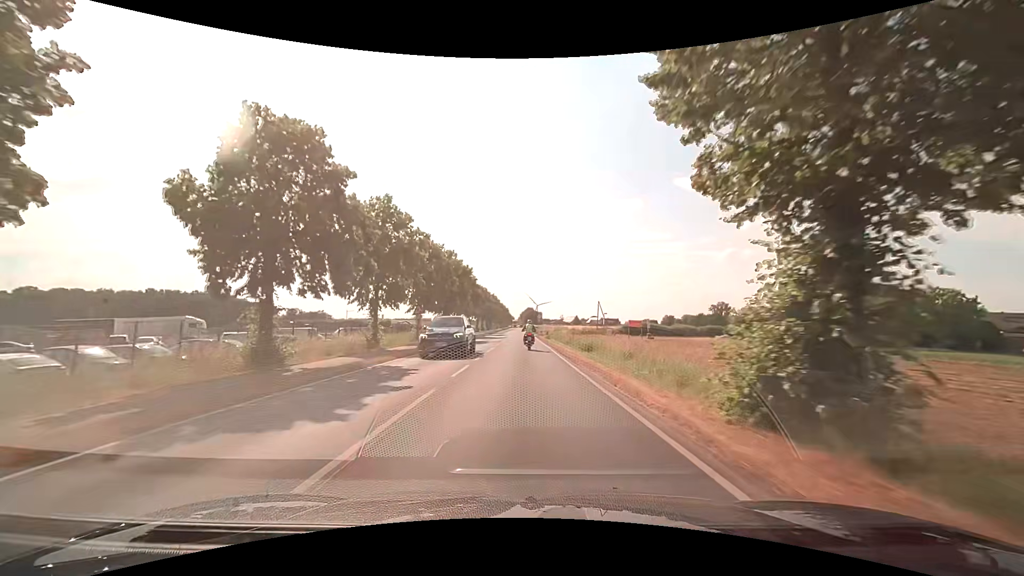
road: secondary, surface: asphalt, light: Day
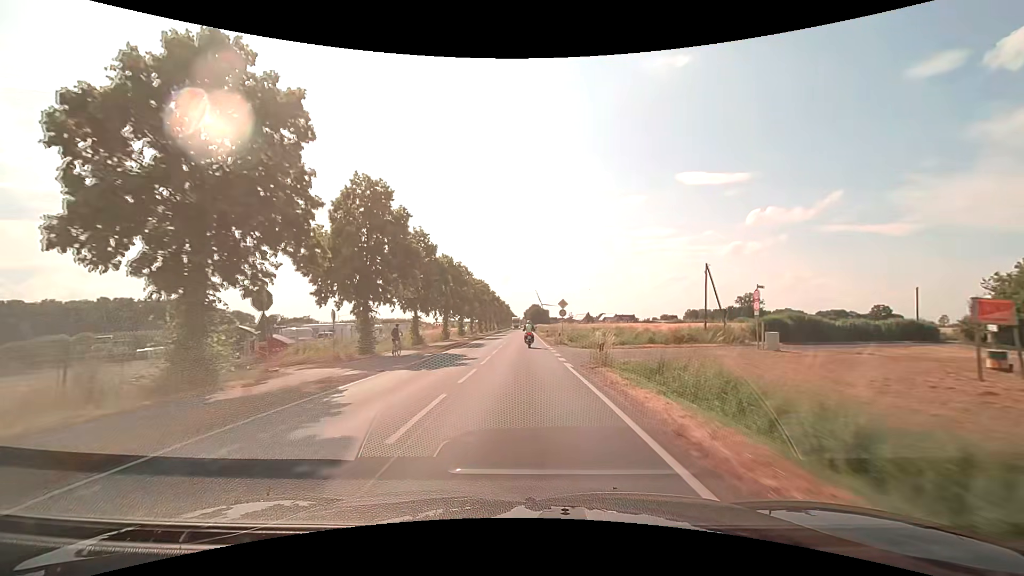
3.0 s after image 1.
(-0.1, +49.2) m; 0°
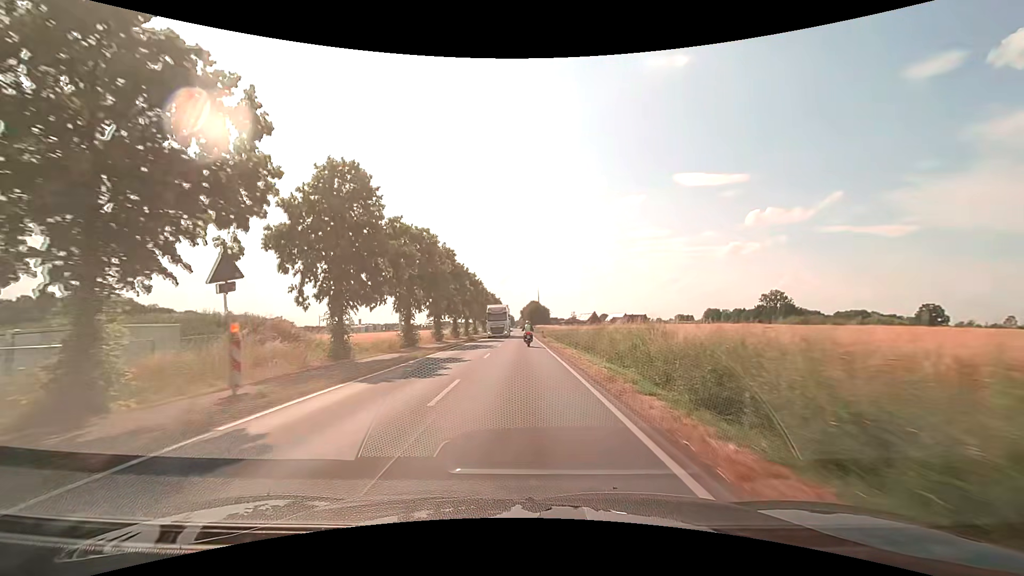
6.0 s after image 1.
(0.0, +50.7) m; 0°
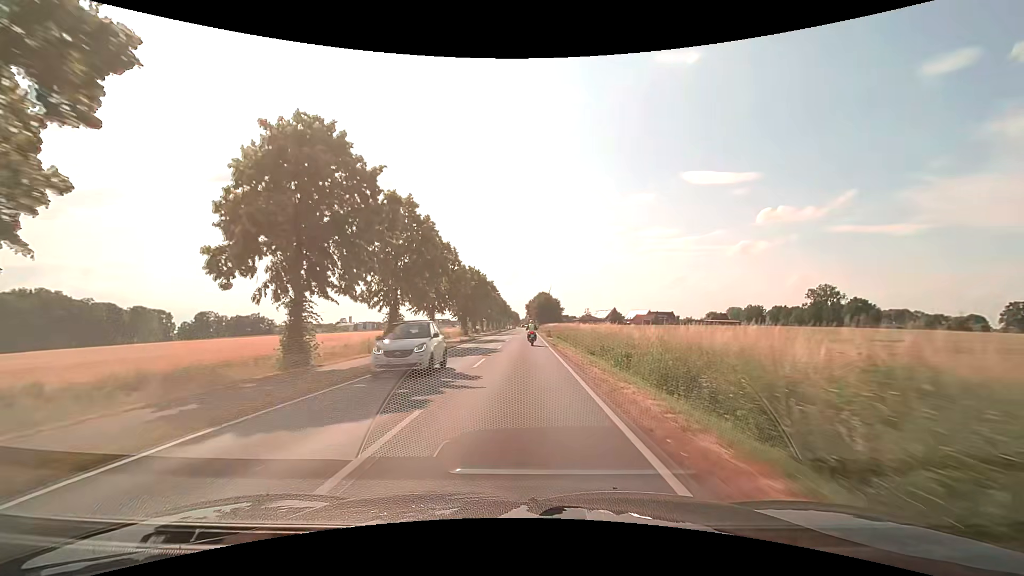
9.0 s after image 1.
(0.0, +52.3) m; -1°
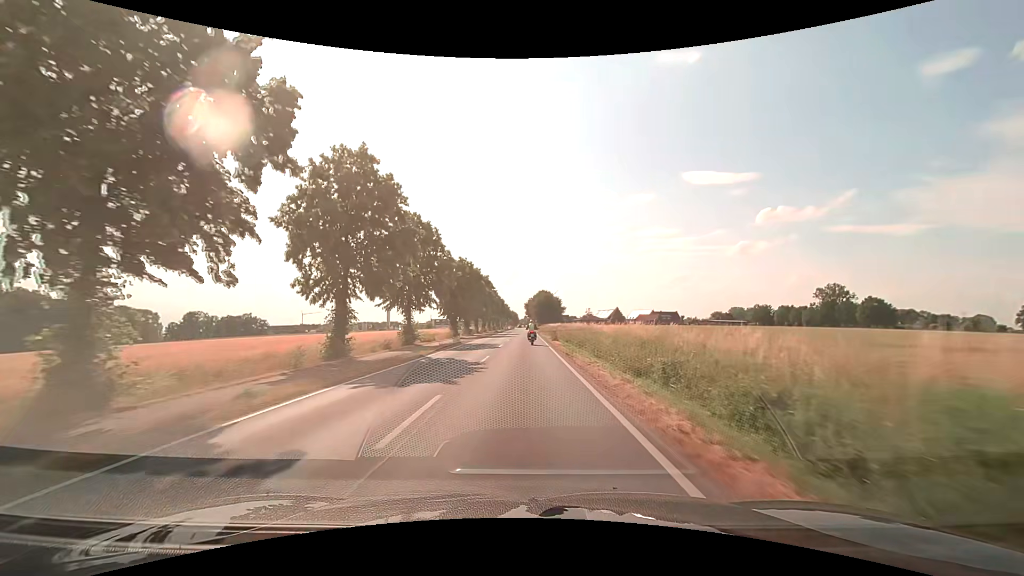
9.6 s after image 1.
(0.0, +10.4) m; 0°
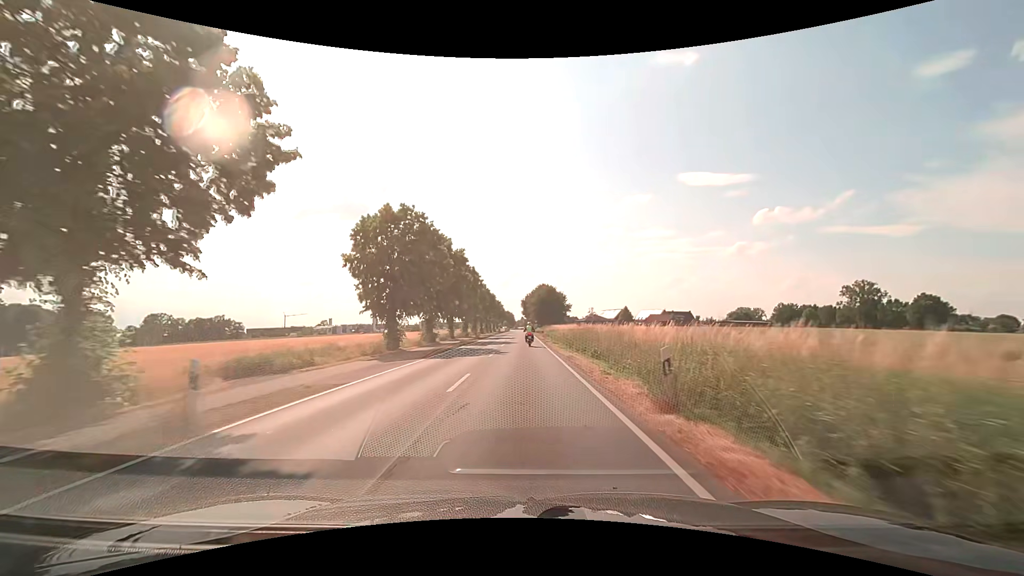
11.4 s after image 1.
(+0.1, +31.1) m; 0°
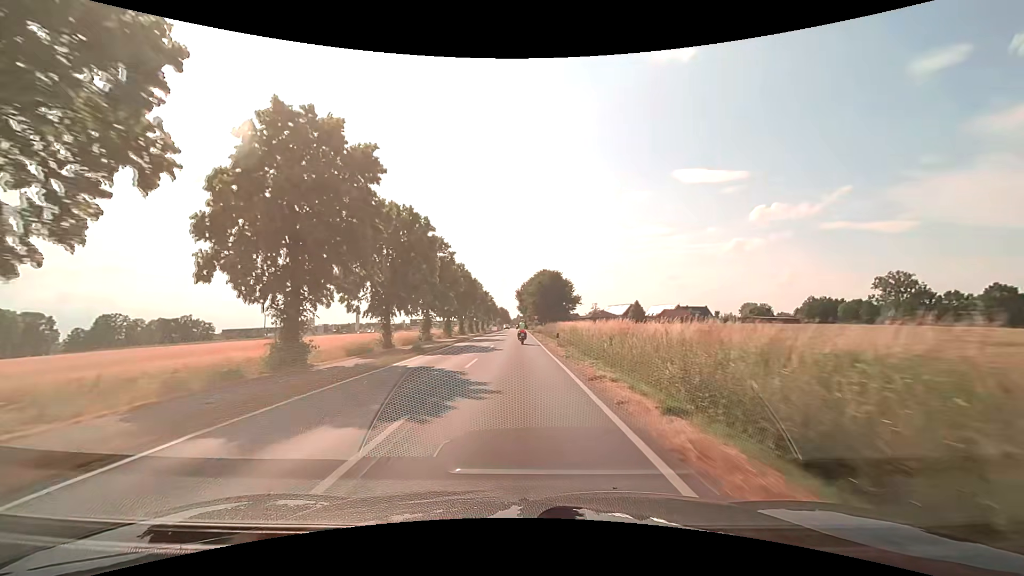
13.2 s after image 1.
(+0.1, +30.8) m; 0°
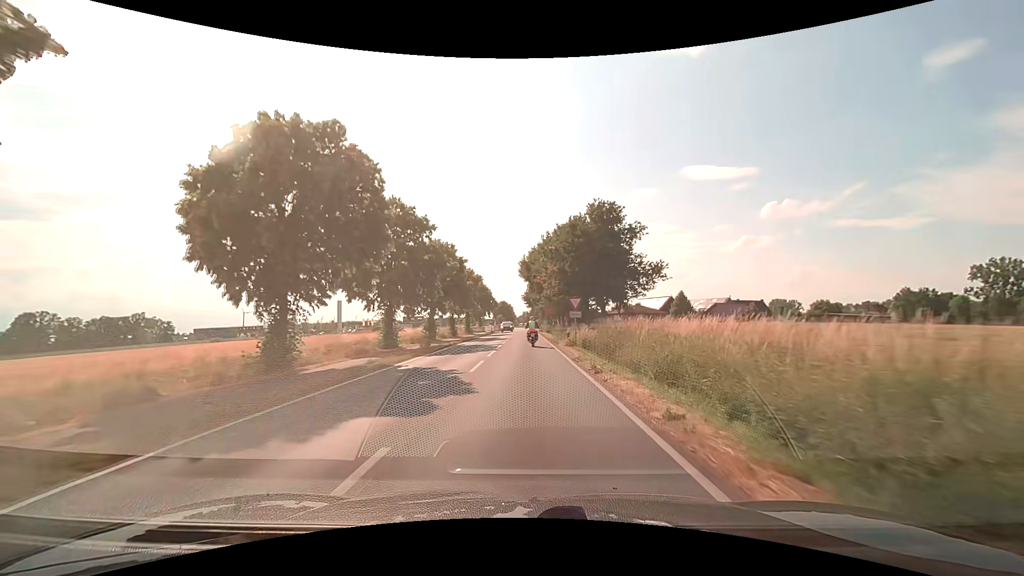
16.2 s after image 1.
(-0.5, +49.7) m; -1°
(0, +10) (0, +20) (0, +30) (0, +40) (0, +50) (+1, +60) (+1, +70) (+1, +80) (+1, +90) (+1, +100) m
